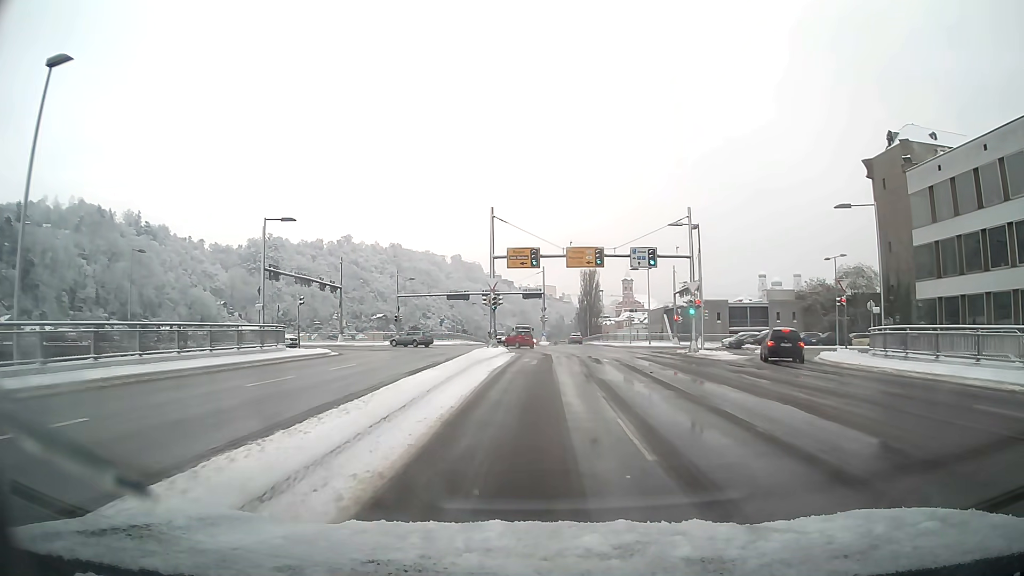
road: primary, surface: asphalt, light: Day
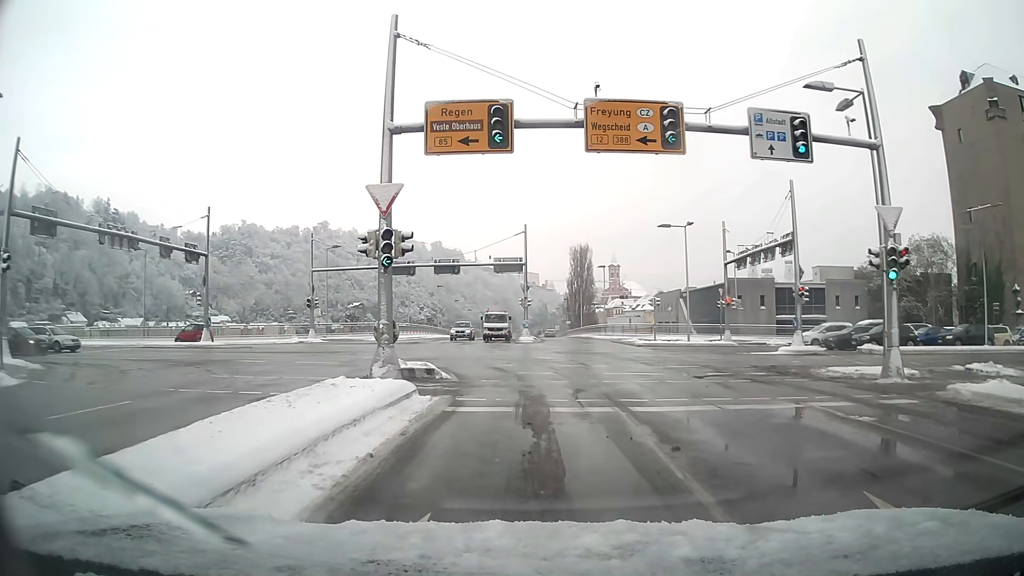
(+0.3, +24.9) m; +1°
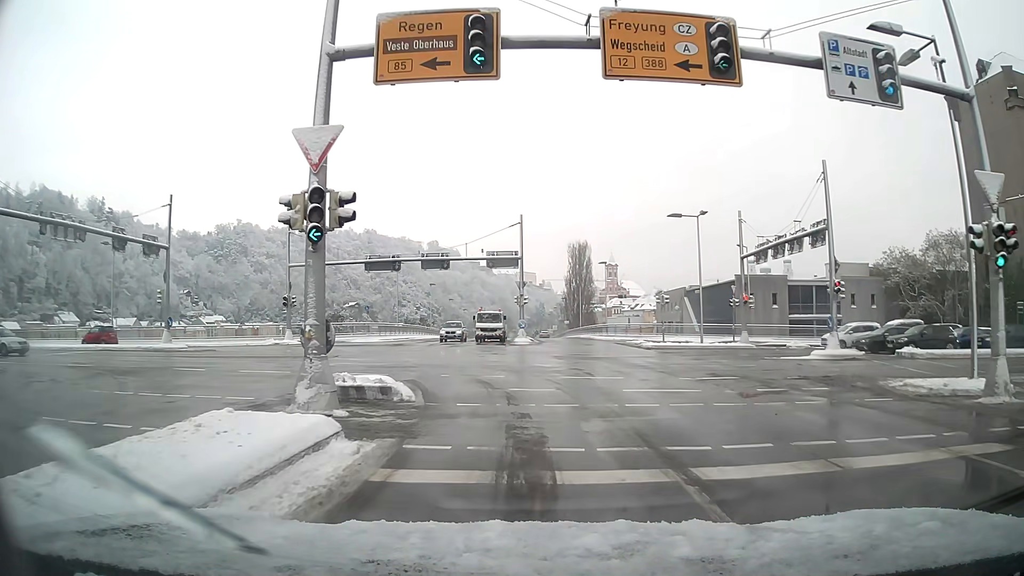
(0.0, +4.6) m; 0°
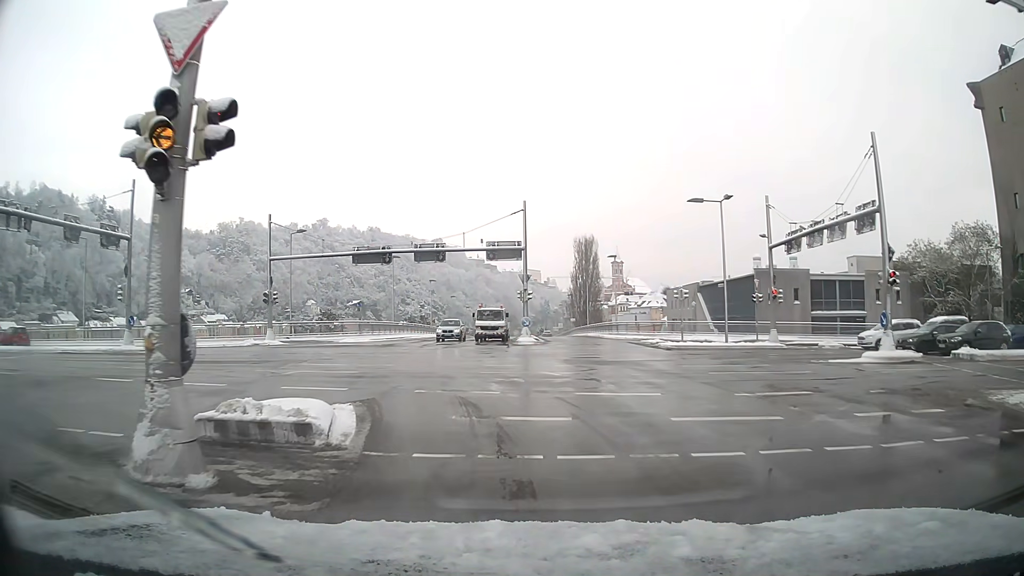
(0.0, +4.5) m; -1°
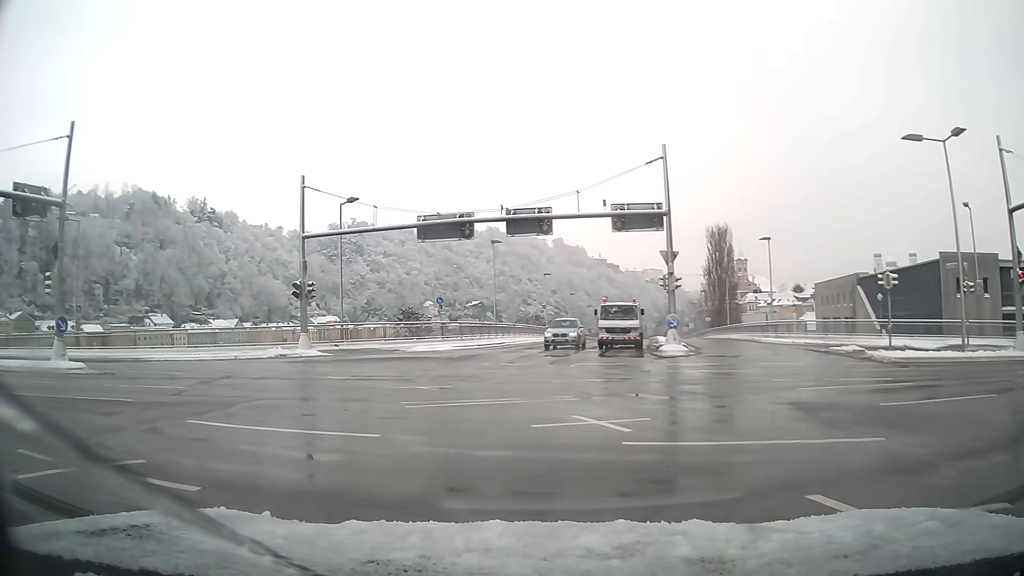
(-1.2, +13.4) m; -14°
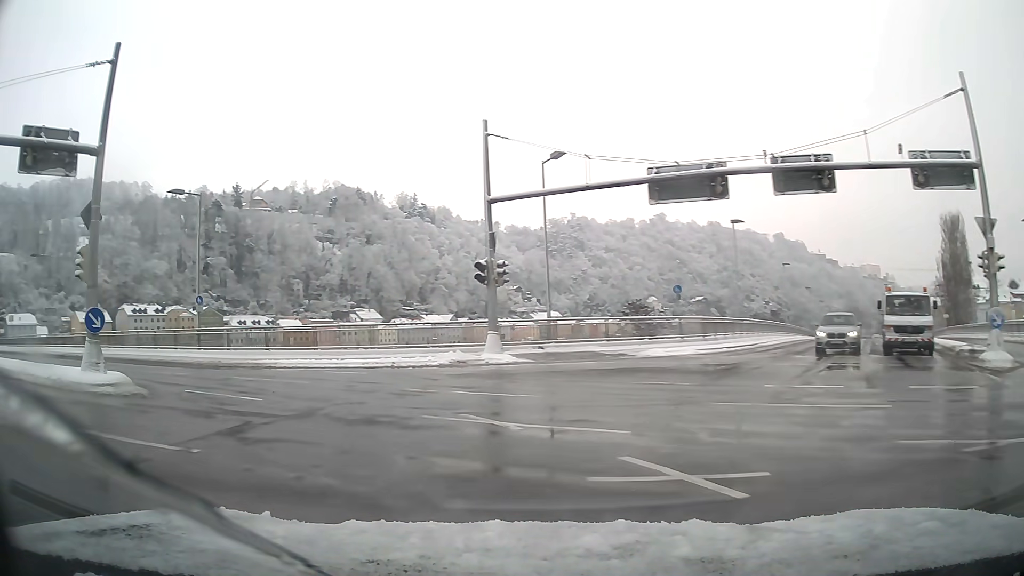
(-1.5, +8.7) m; -21°
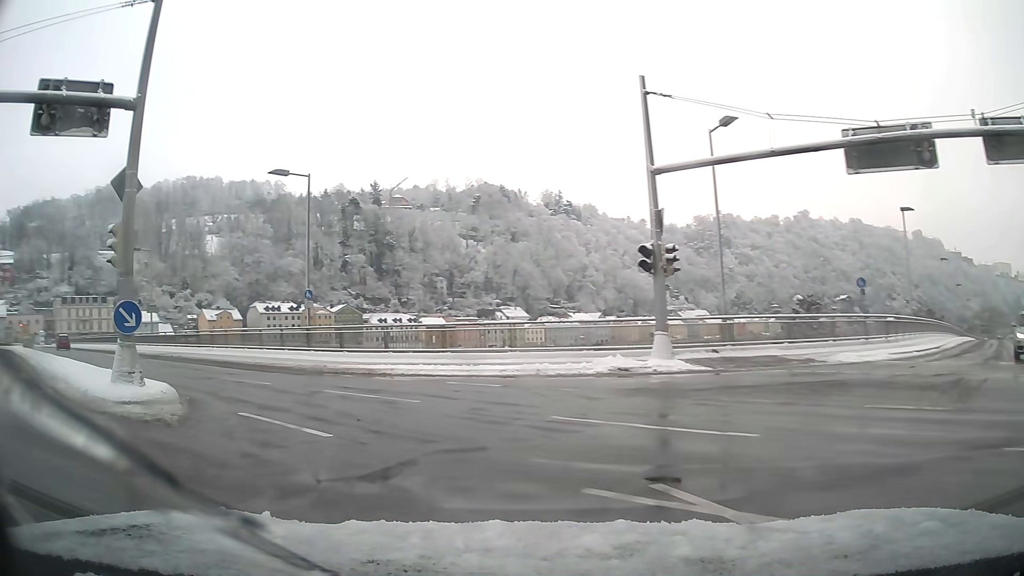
(-0.5, +4.3) m; -12°
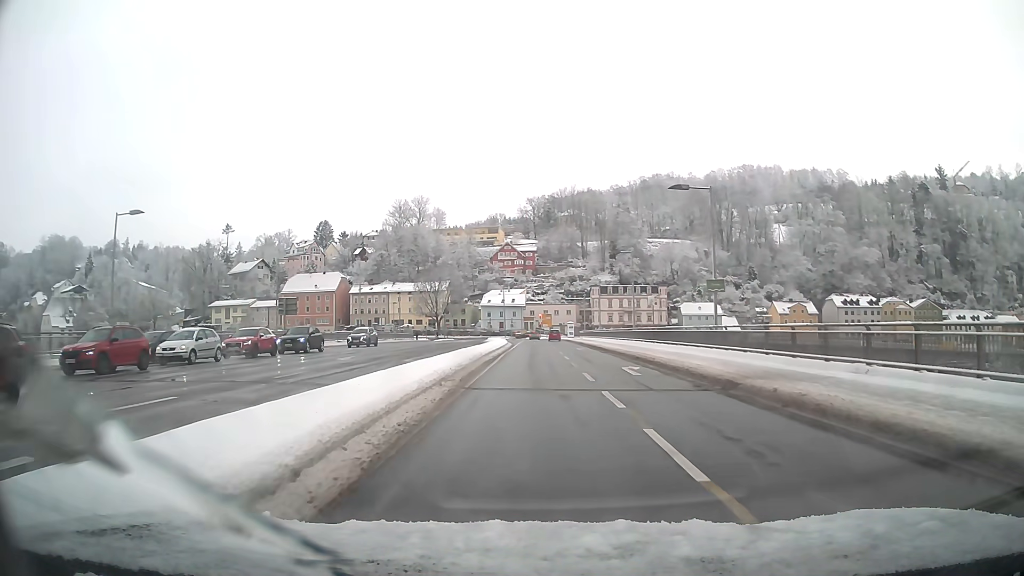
(-10.2, +19.8) m; -42°
